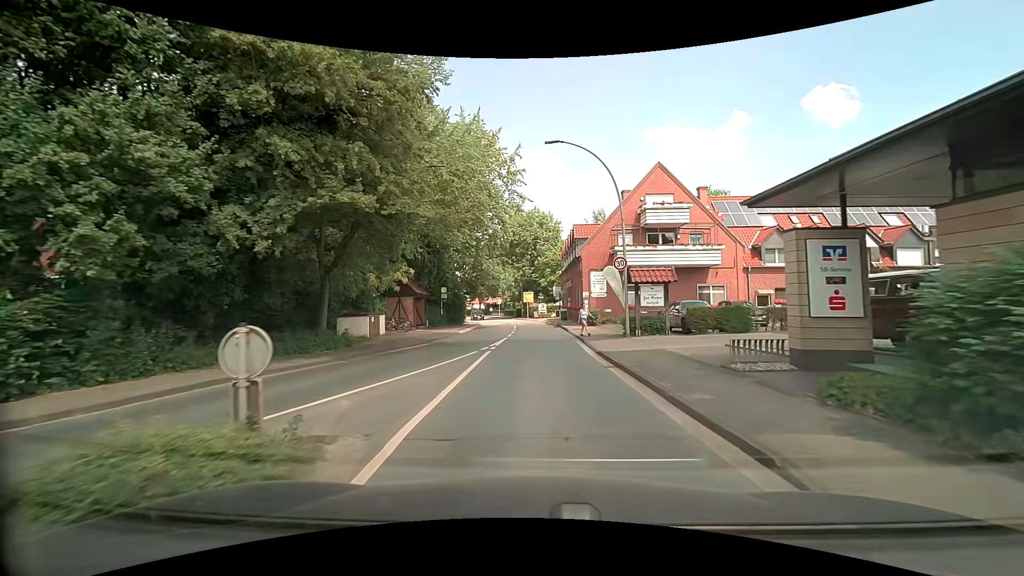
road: secondary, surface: asphalt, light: Day
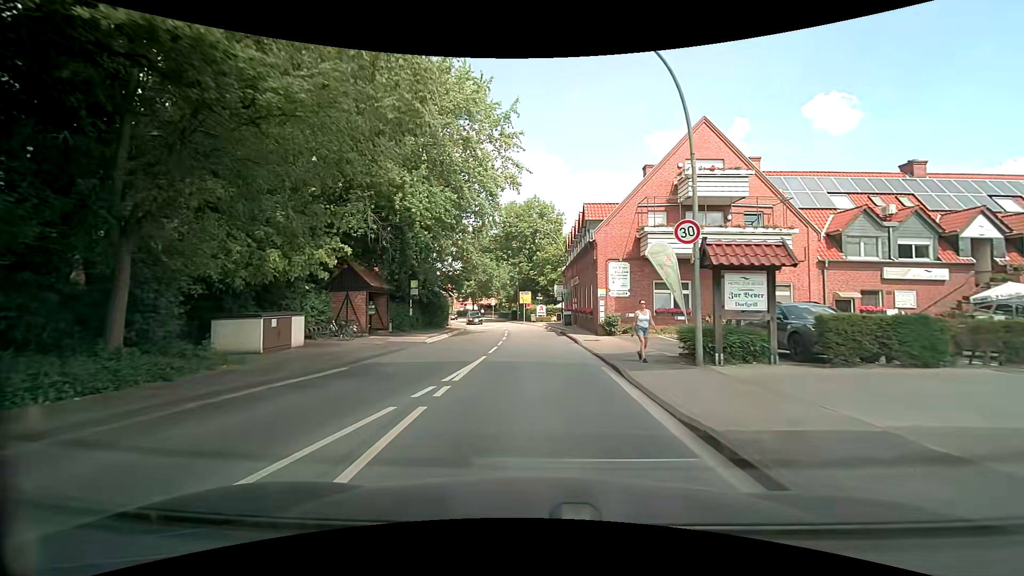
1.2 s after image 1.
(0.0, +9.6) m; 0°
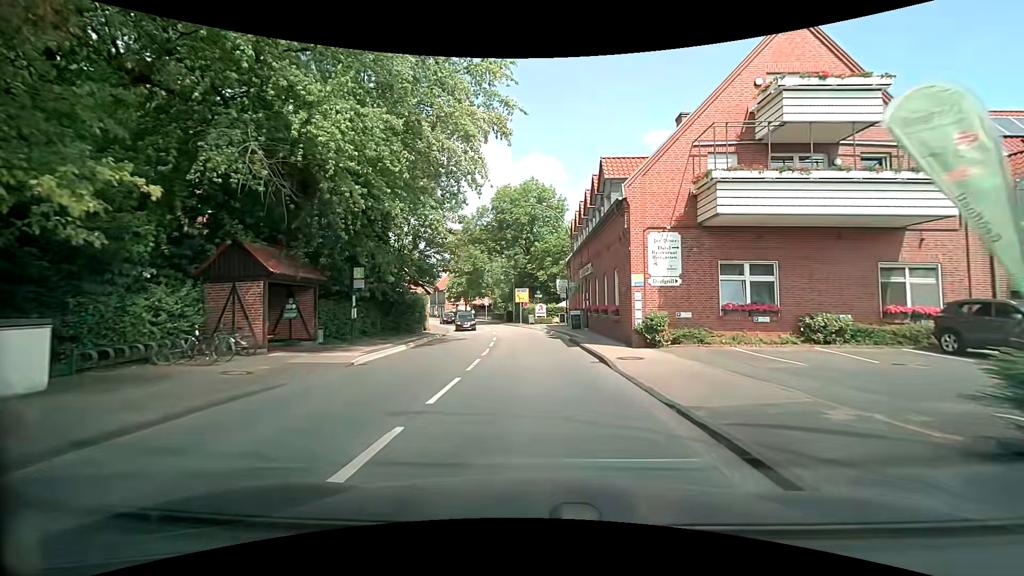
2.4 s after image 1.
(+0.1, +9.8) m; +1°
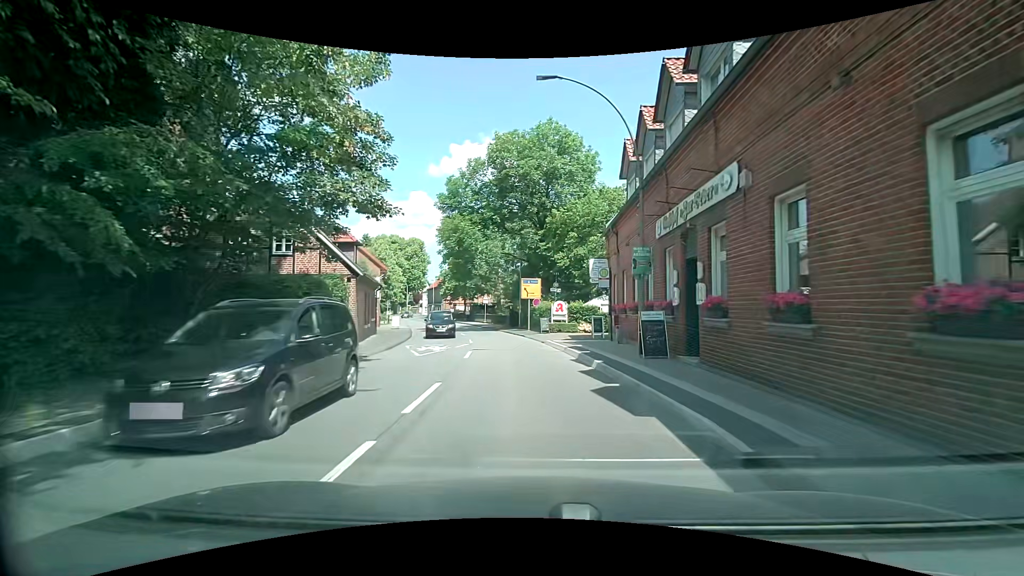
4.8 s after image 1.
(-0.2, +18.9) m; -1°
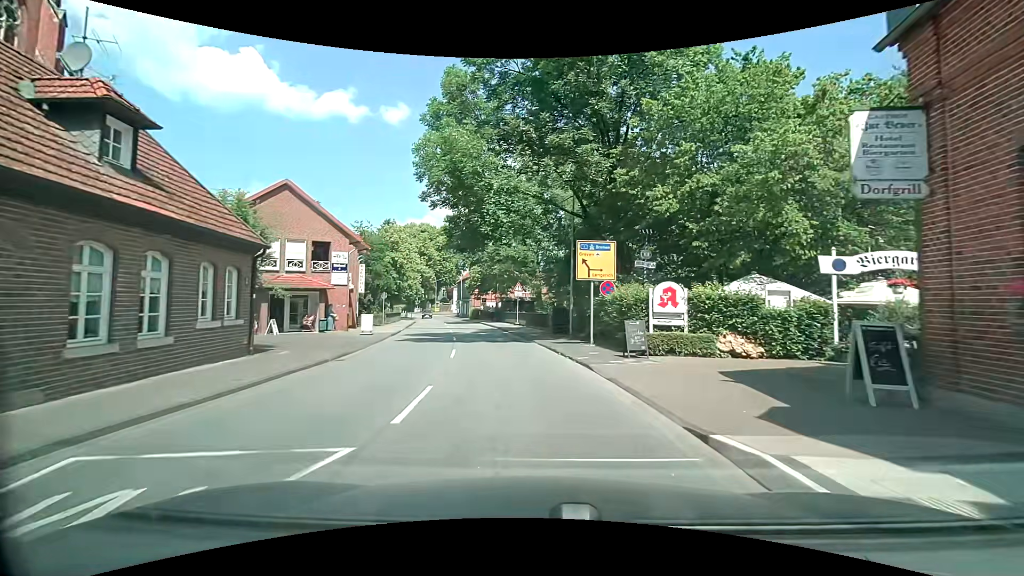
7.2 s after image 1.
(-1.0, +19.1) m; -5°
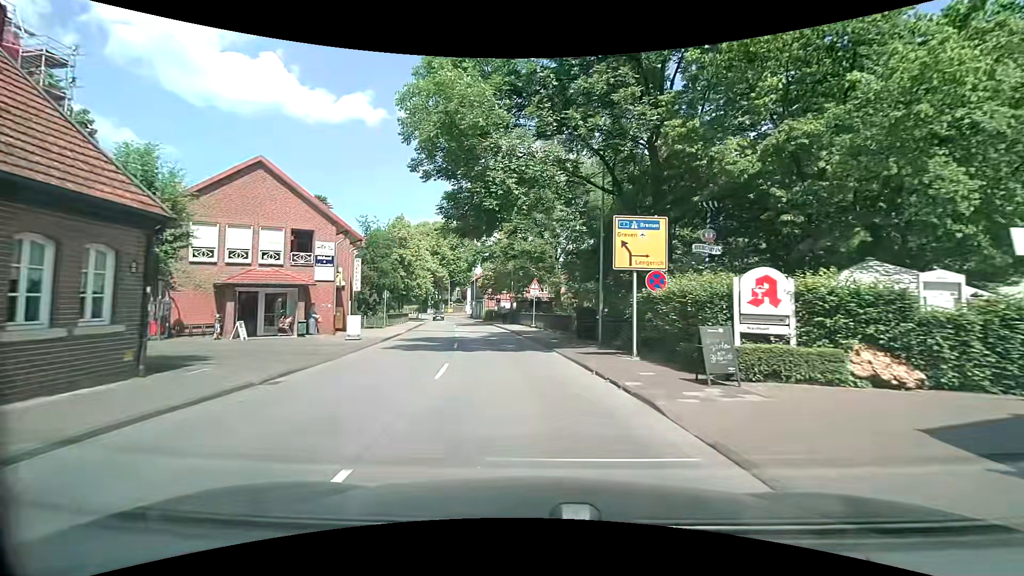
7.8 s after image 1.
(-0.1, +5.0) m; -2°
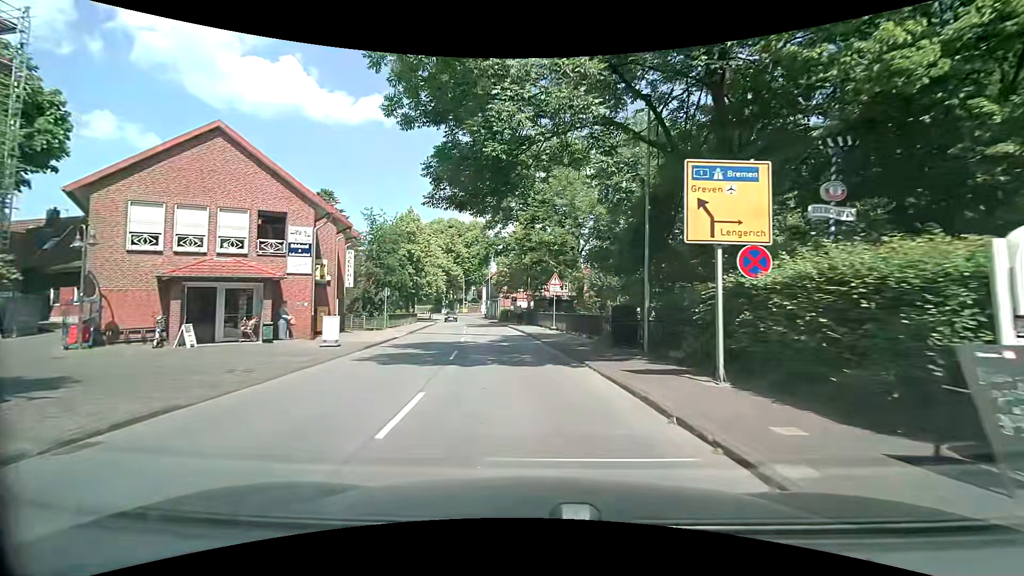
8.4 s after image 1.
(-0.1, +5.1) m; -2°
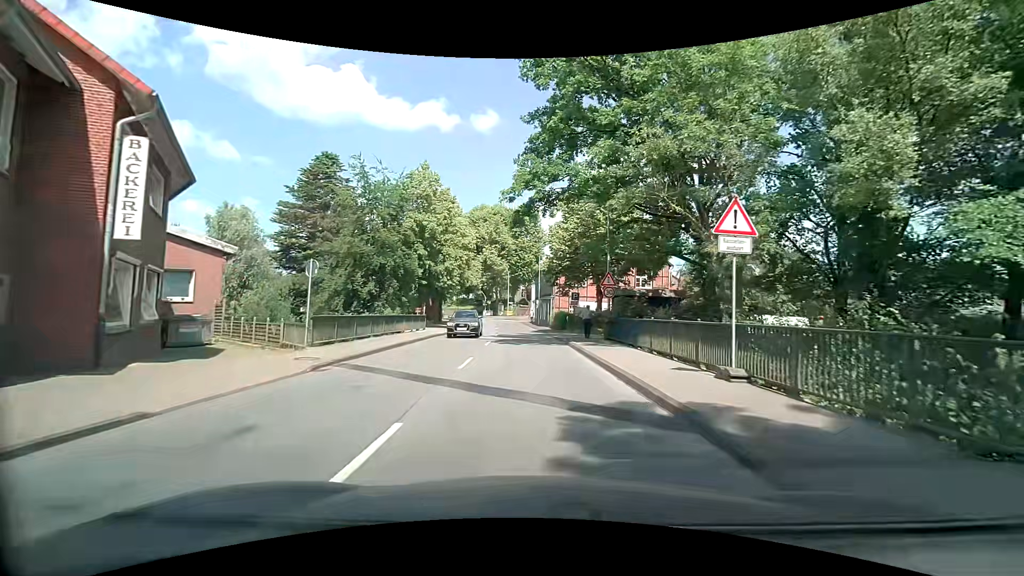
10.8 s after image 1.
(-1.4, +20.6) m; -6°
